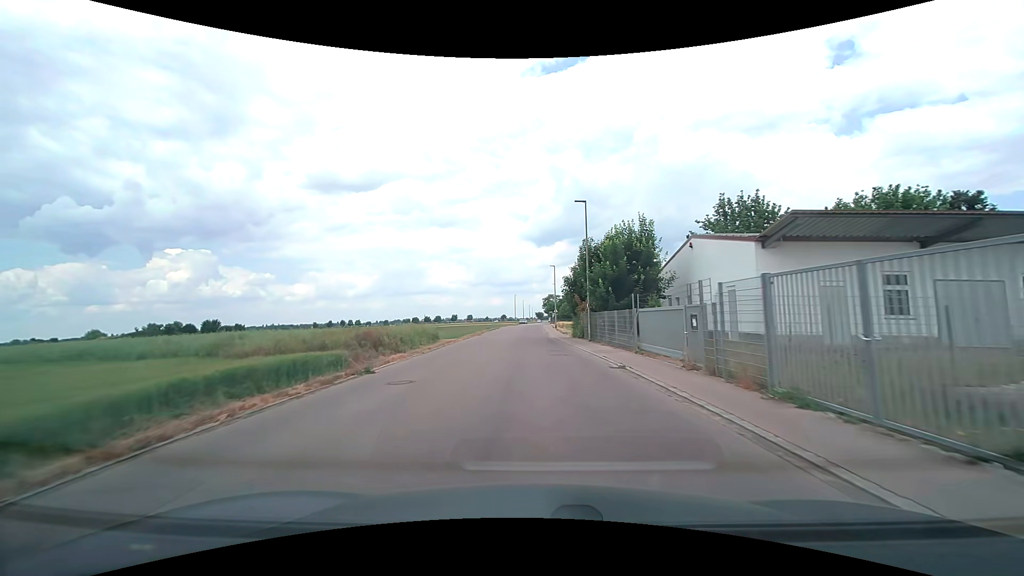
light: Day
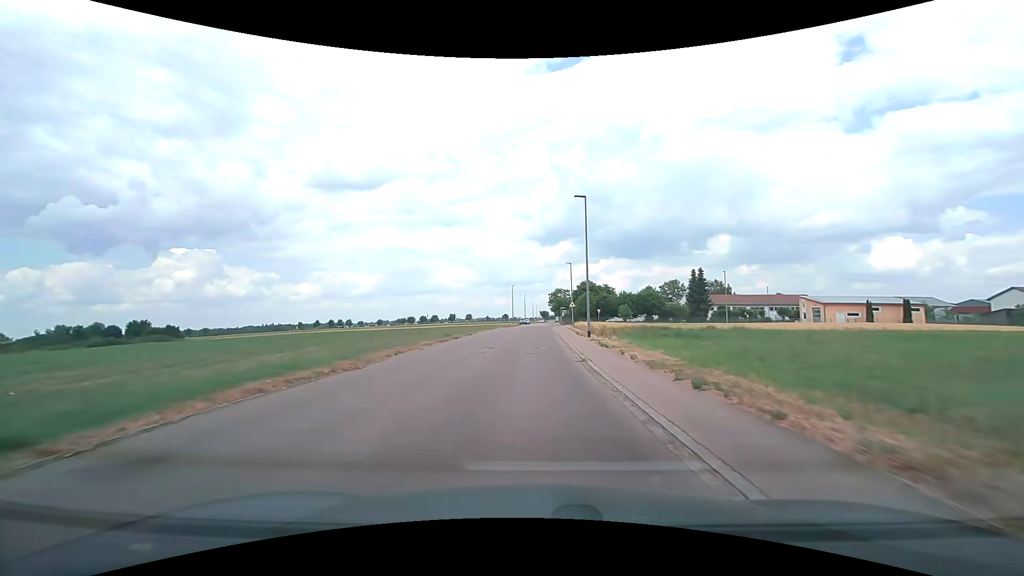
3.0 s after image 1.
(-0.3, +38.4) m; -1°
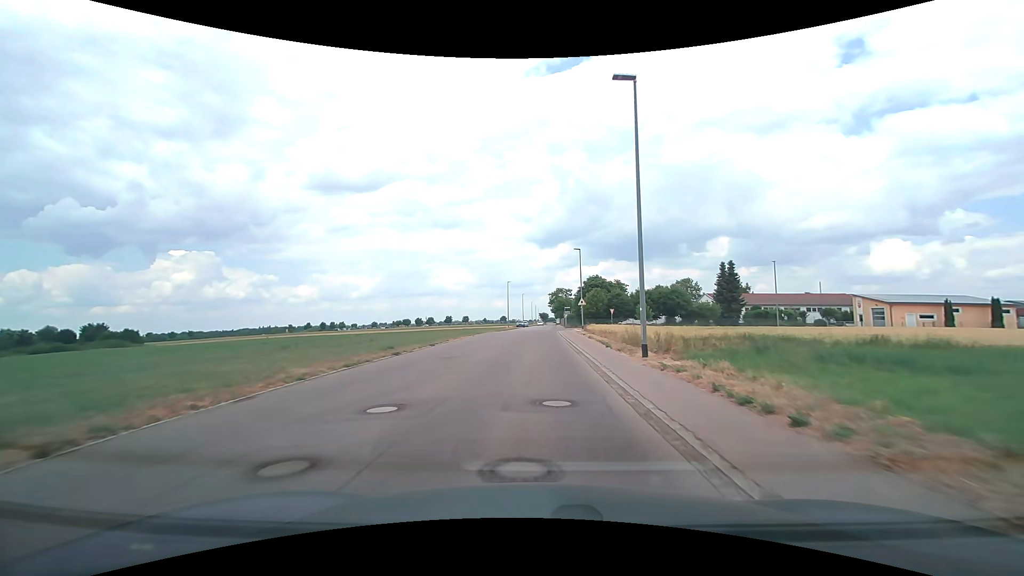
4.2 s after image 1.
(+0.2, +15.3) m; +1°
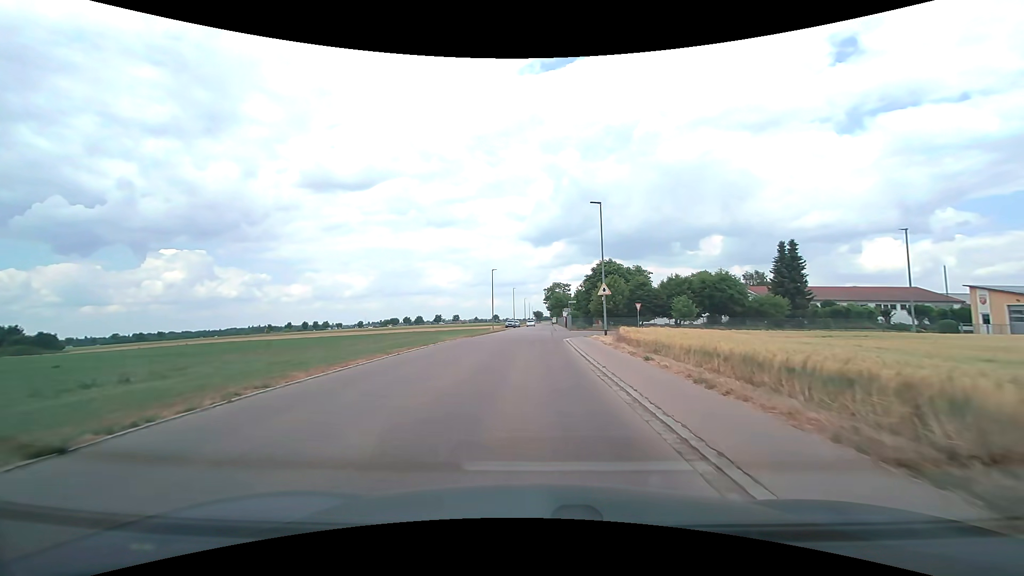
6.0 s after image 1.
(+0.1, +21.2) m; 0°
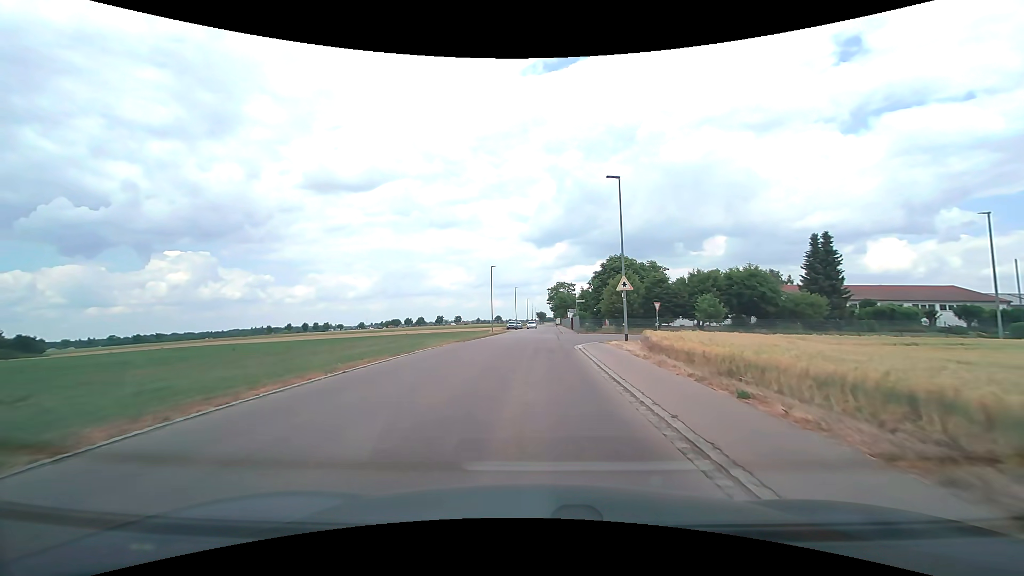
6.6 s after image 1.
(0.0, +6.0) m; 0°
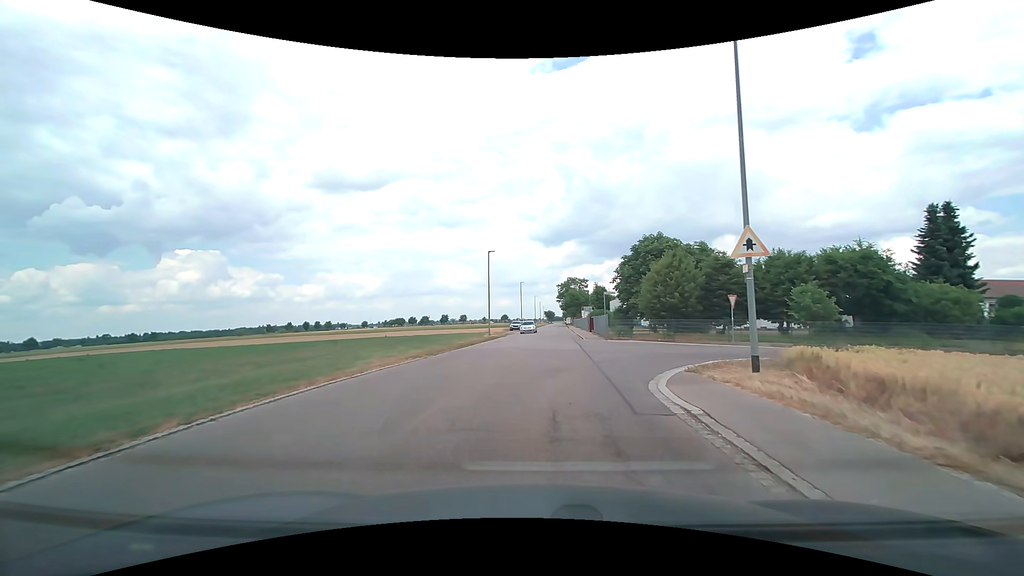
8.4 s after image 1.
(0.0, +13.7) m; -1°
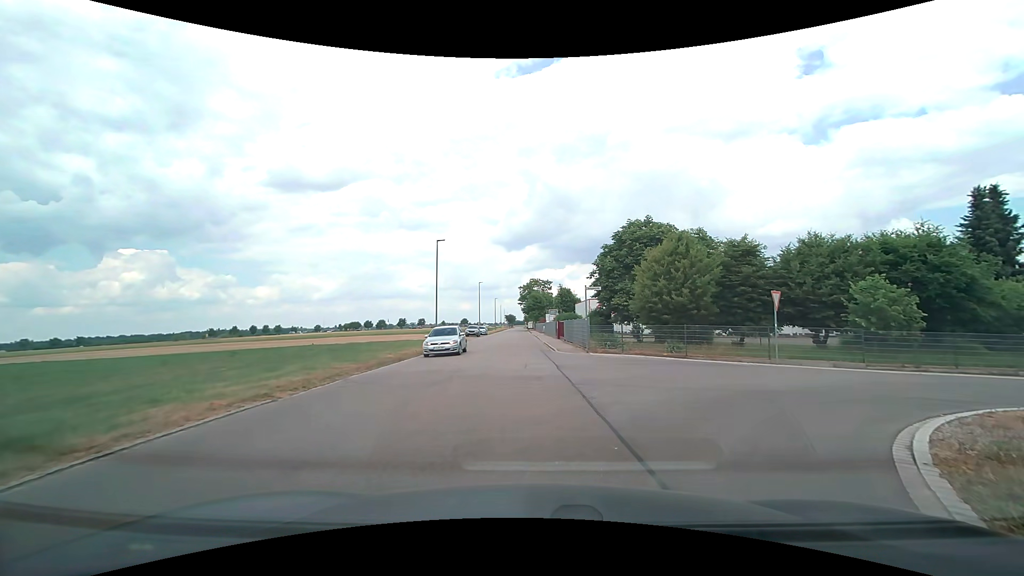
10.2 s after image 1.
(+0.1, +9.2) m; +4°
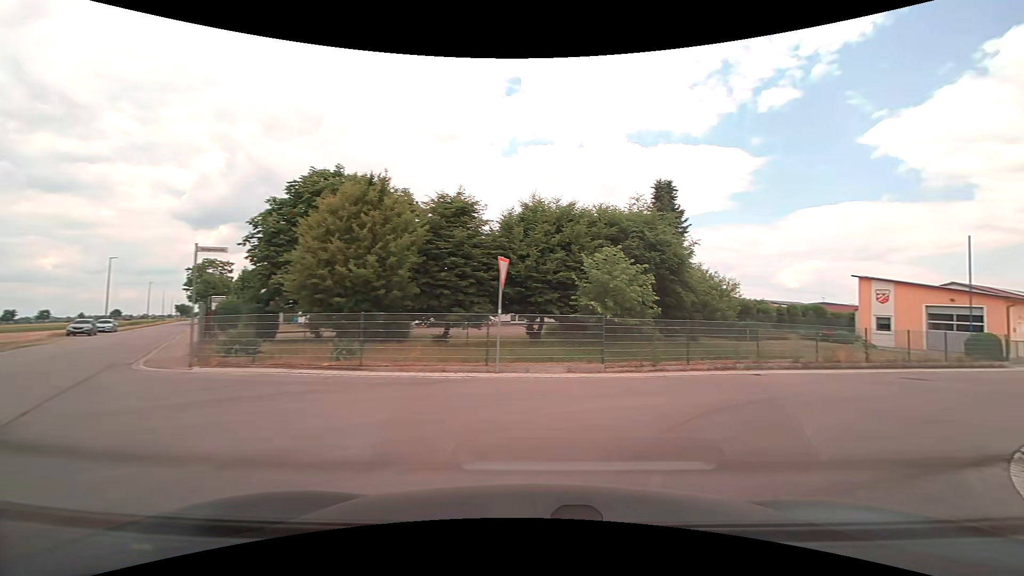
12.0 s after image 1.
(+2.2, +8.9) m; +32°
(+4, +9) (+12, +15) (+20, +20) (+29, +25) (+38, +29) (+47, +34) (+55, +39) (+64, +44) (+73, +49) (+81, +54) m
